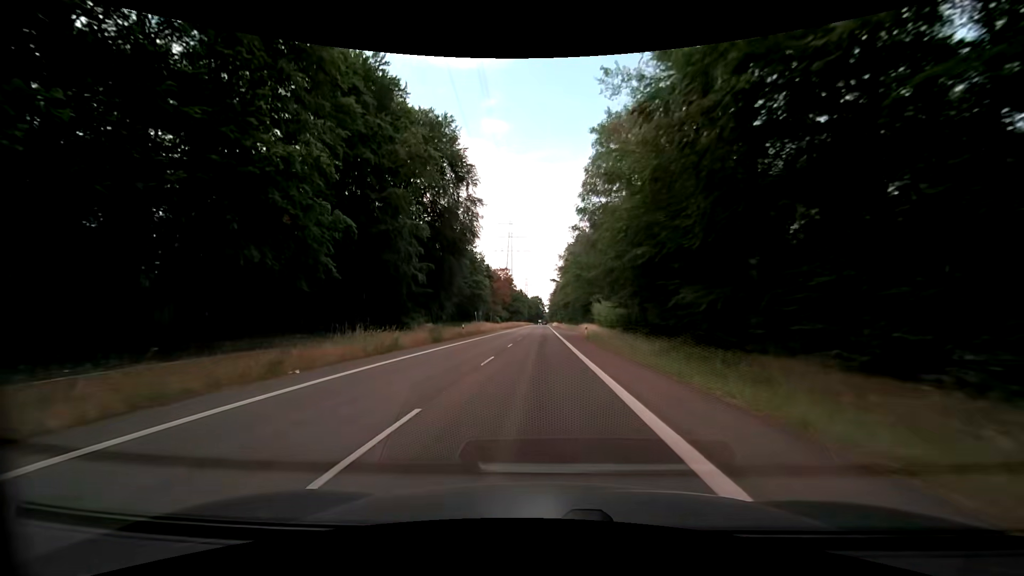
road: secondary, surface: asphalt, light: Day
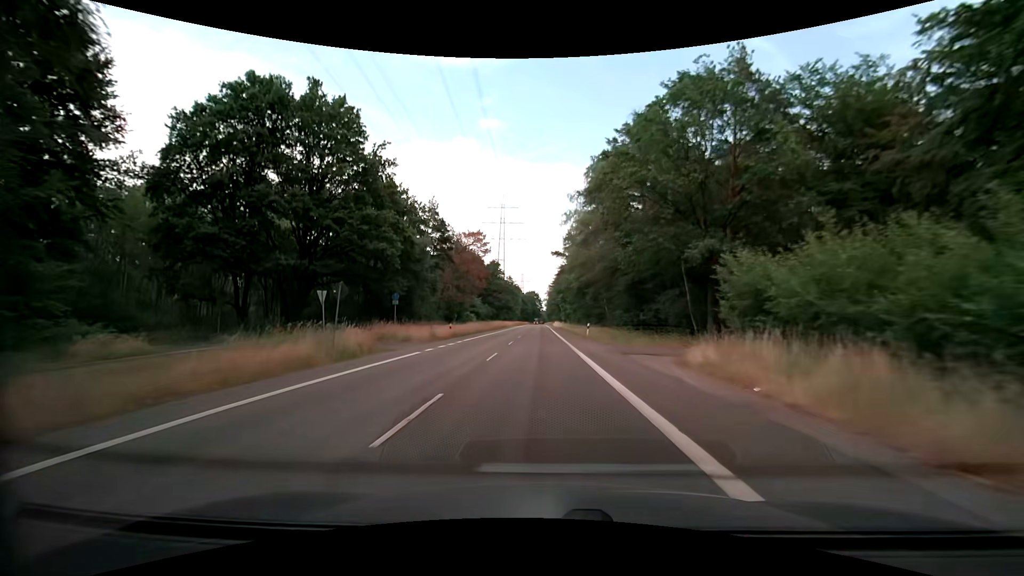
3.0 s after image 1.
(+0.1, +55.4) m; +1°
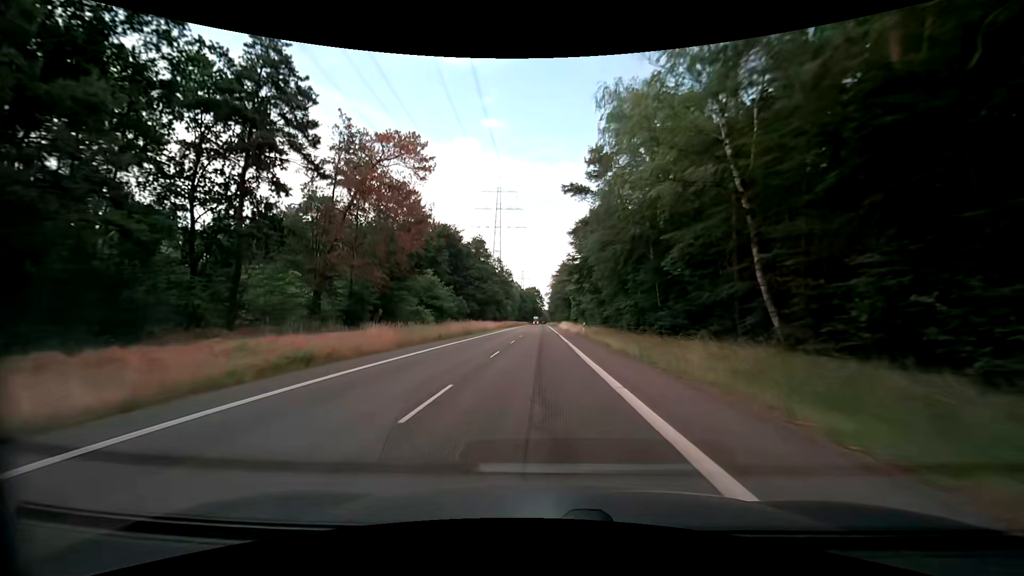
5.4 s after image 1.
(-0.3, +44.3) m; -1°
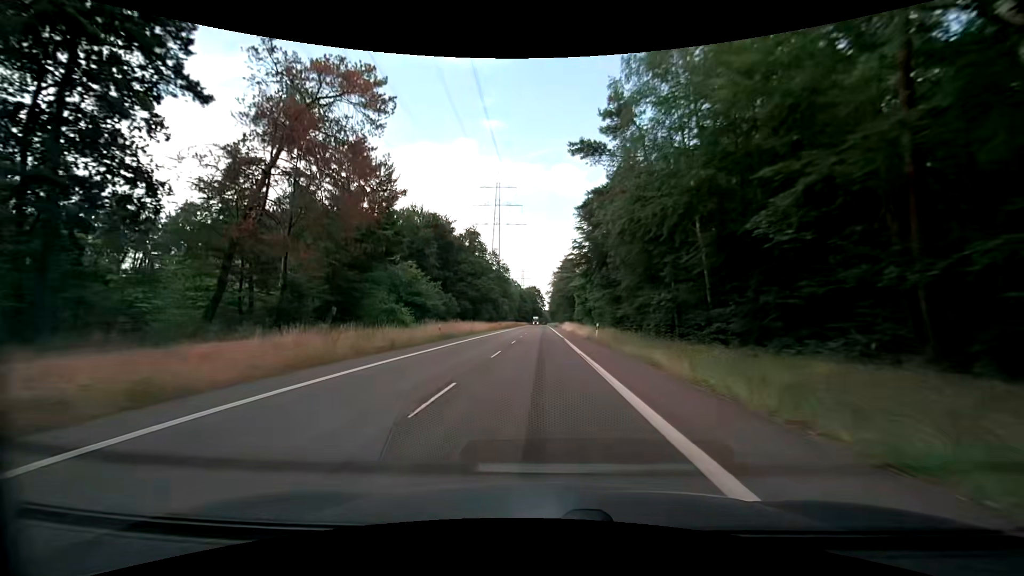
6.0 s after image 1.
(0.0, +11.1) m; 0°
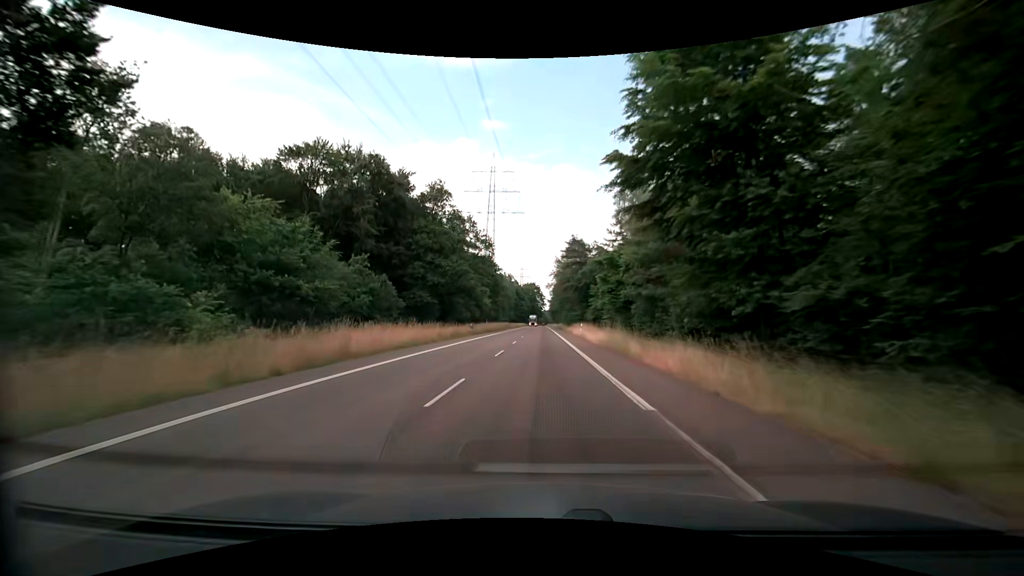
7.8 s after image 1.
(+0.1, +33.3) m; 0°
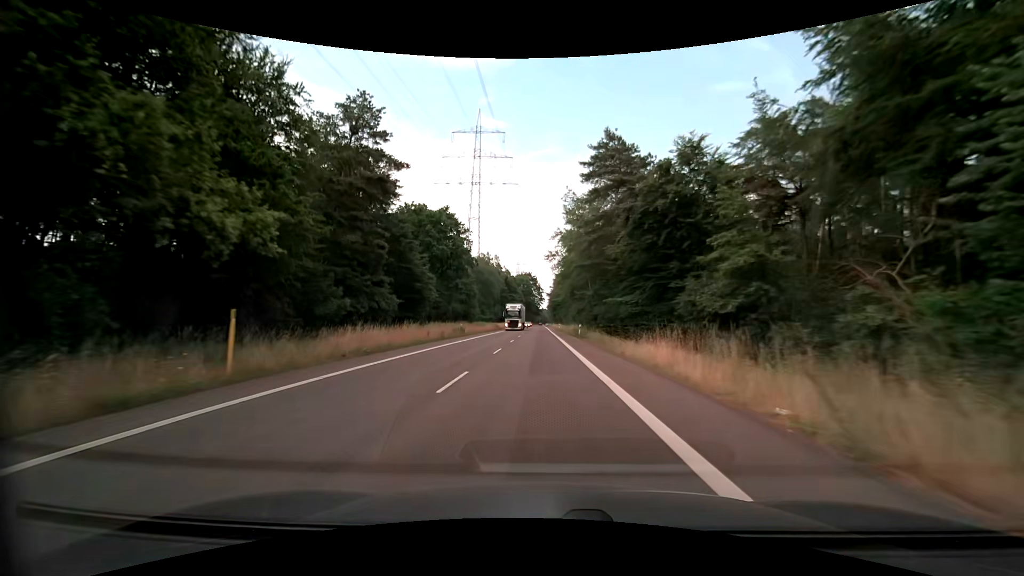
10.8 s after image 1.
(+0.3, +55.4) m; +1°
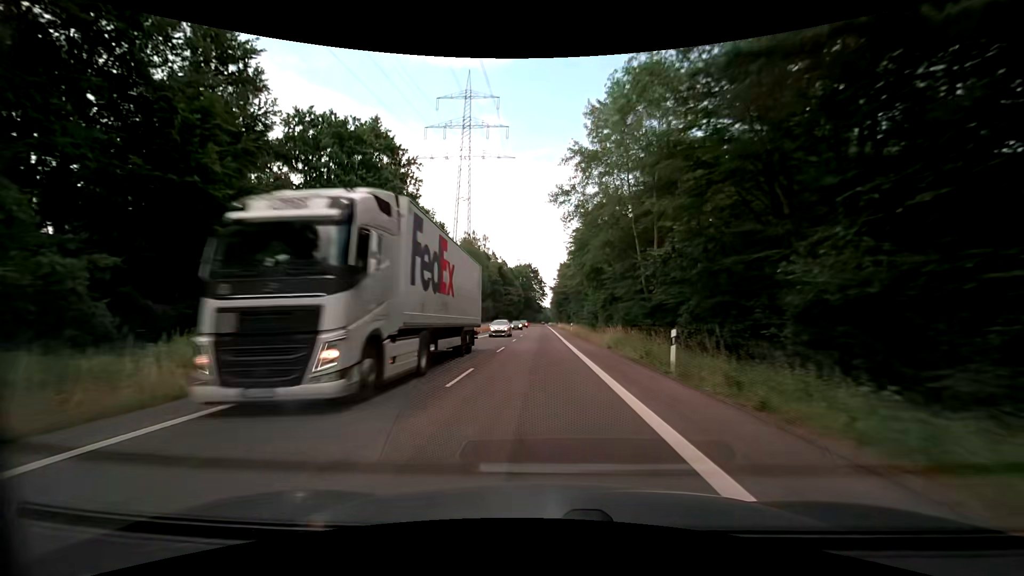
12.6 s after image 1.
(-0.2, +33.3) m; 0°
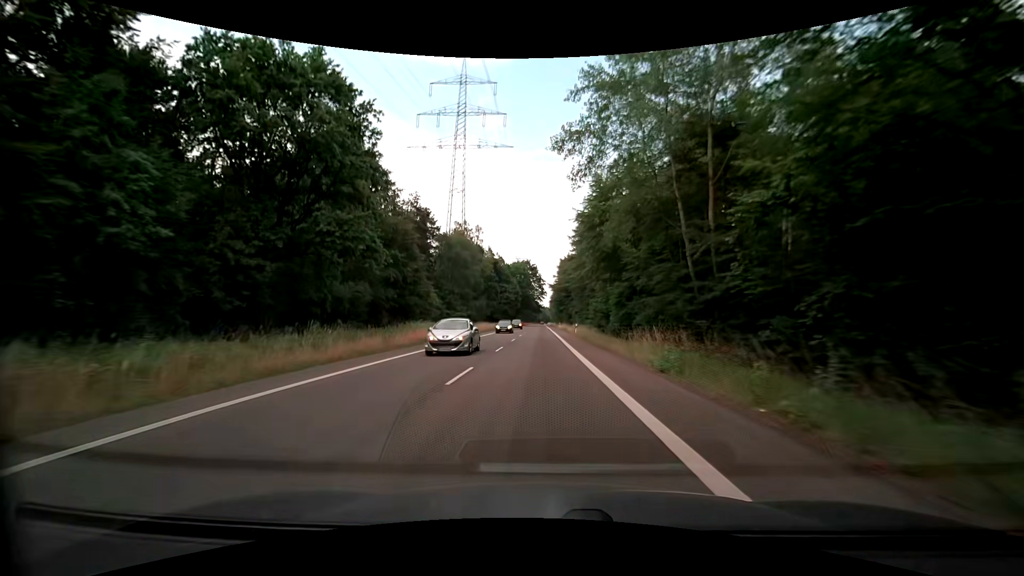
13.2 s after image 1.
(0.0, +11.1) m; 0°
(0, +10) (0, +20) (0, +30) (0, +40) (0, +50) (0, +60) (0, +70) (0, +80) (0, +90) (0, +100) m
